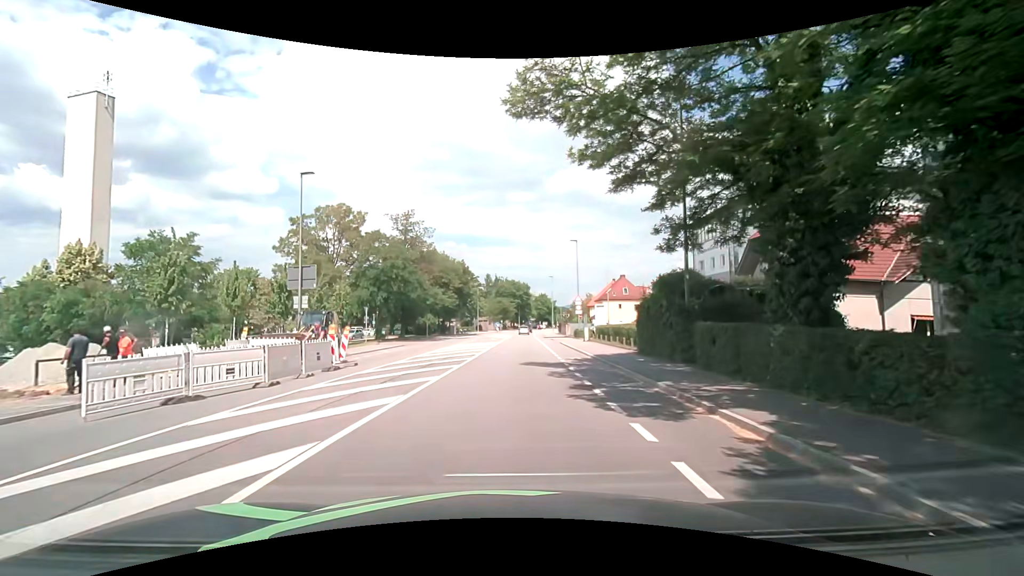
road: tertiary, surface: asphalt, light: Day
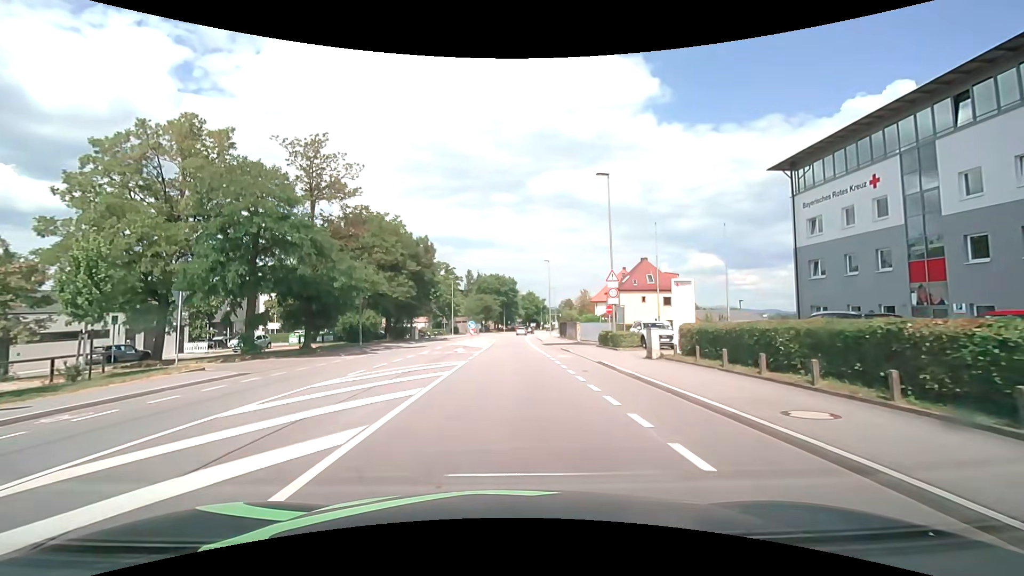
(+0.7, +23.4) m; +2°
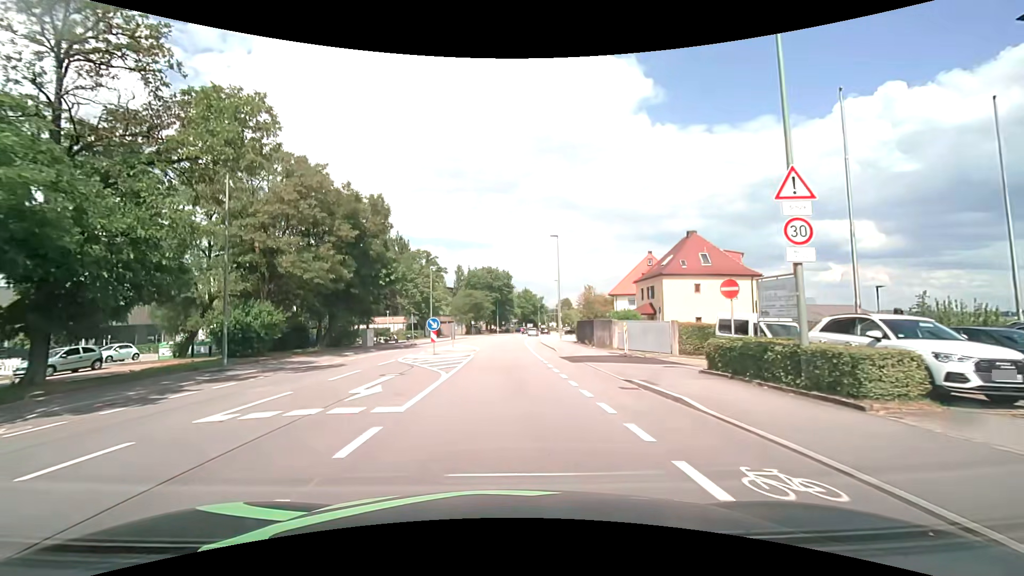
(+0.2, +19.0) m; +1°
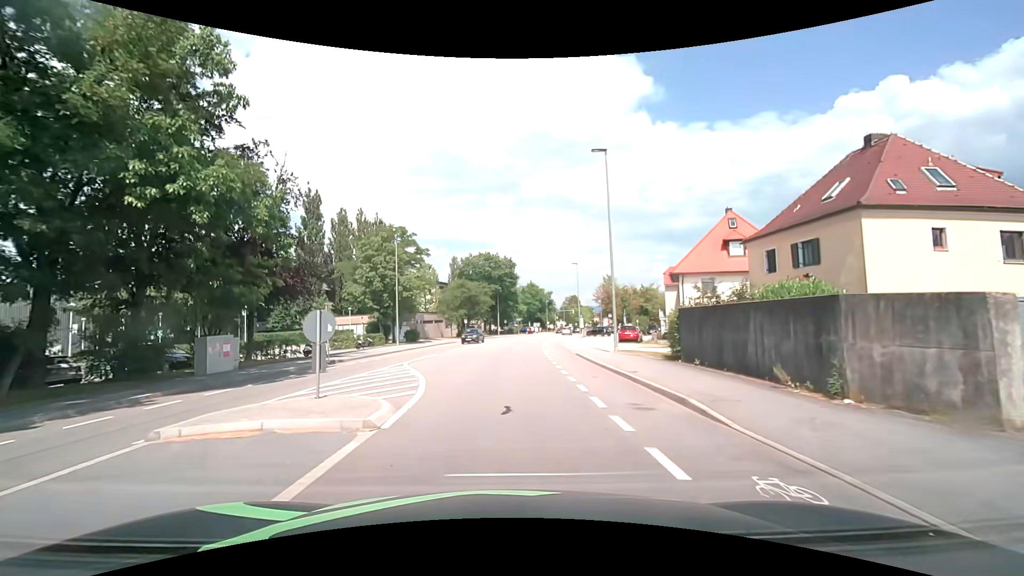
(-0.1, +23.4) m; 0°
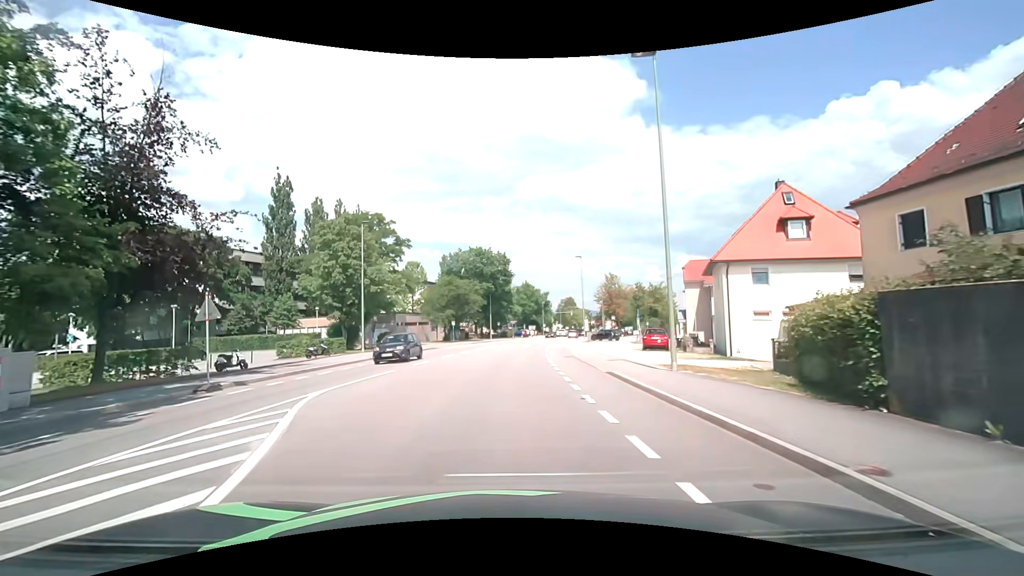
(-0.1, +9.3) m; -1°
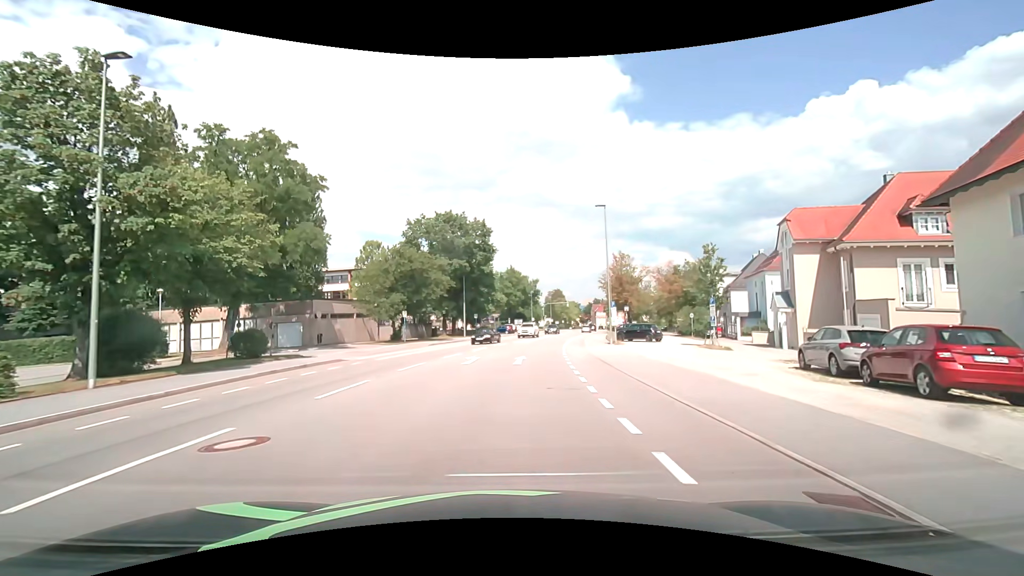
(+0.6, +23.3) m; +2°
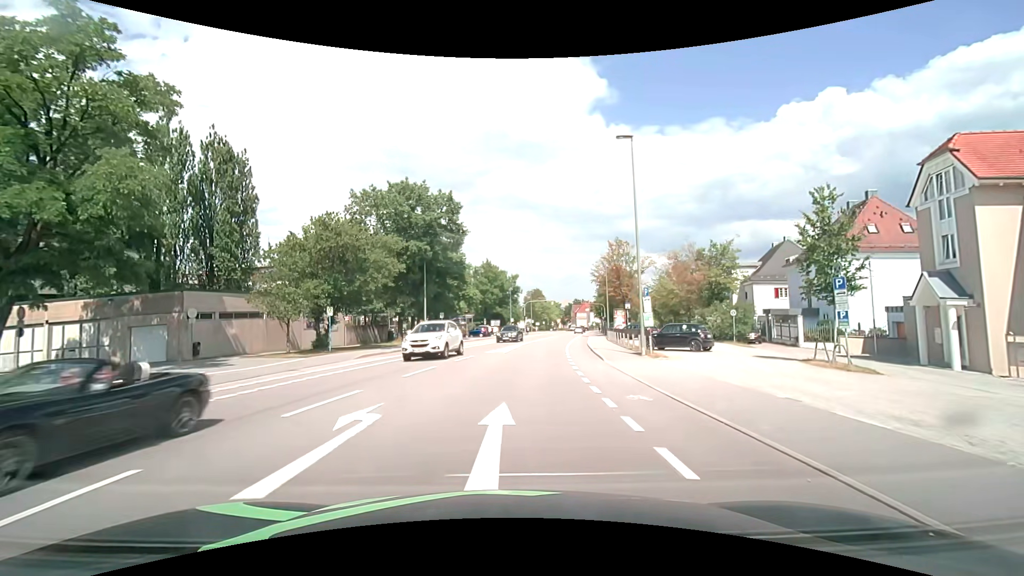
(+0.3, +14.0) m; +3°
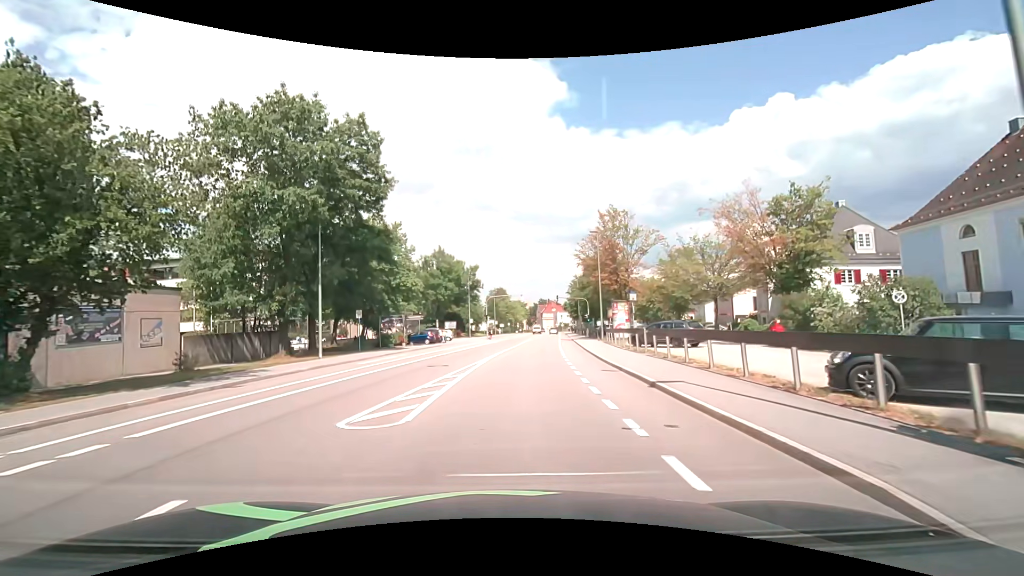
(+0.6, +18.7) m; +4°
(0, +10) (+1, +20) (+2, +30) (+3, +40) (+4, +50) (+5, +60) (+6, +70) (+7, +80) (+8, +90) (+9, +100) m
